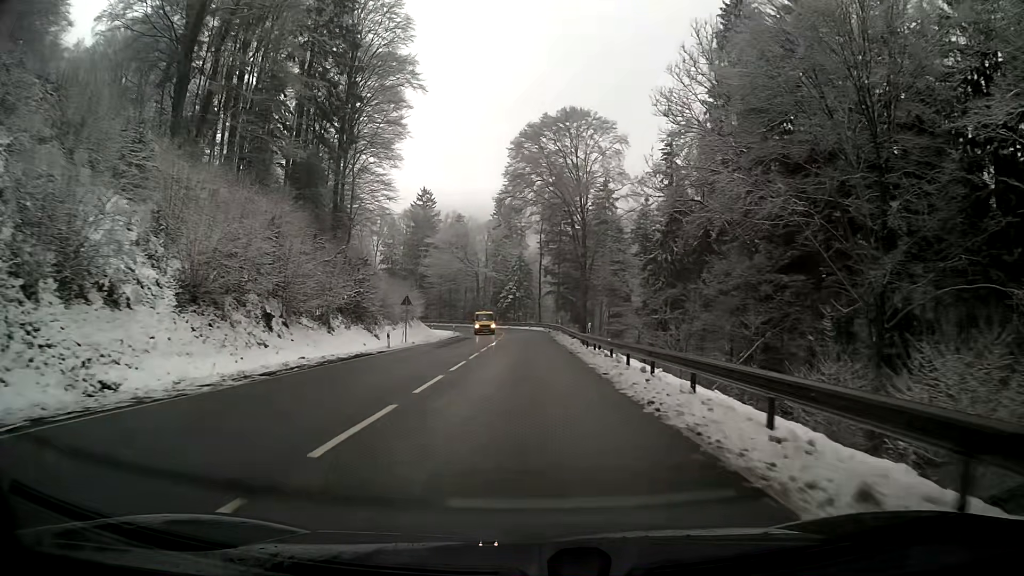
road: primary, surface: asphalt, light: Day
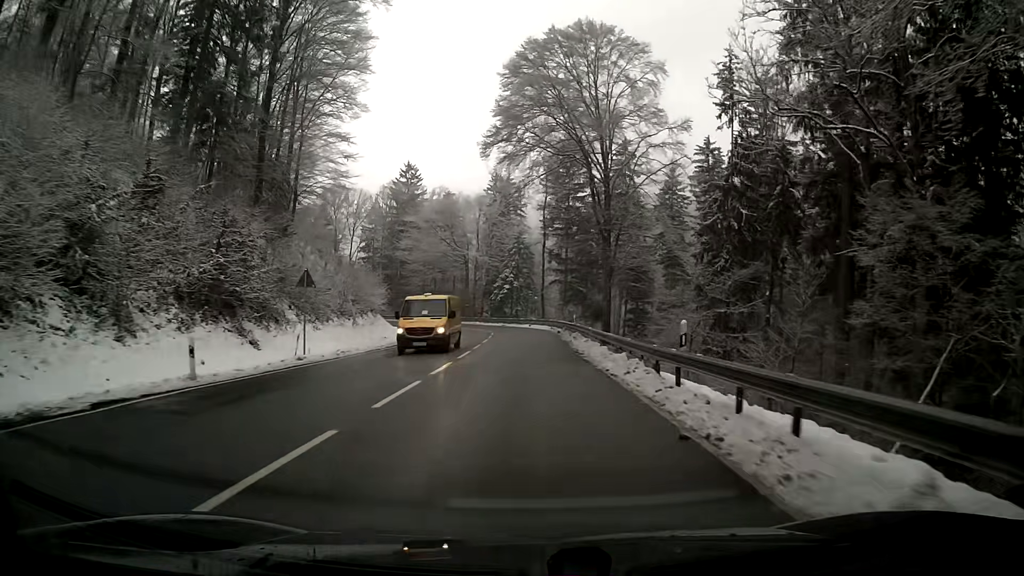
(0.0, +21.1) m; 0°
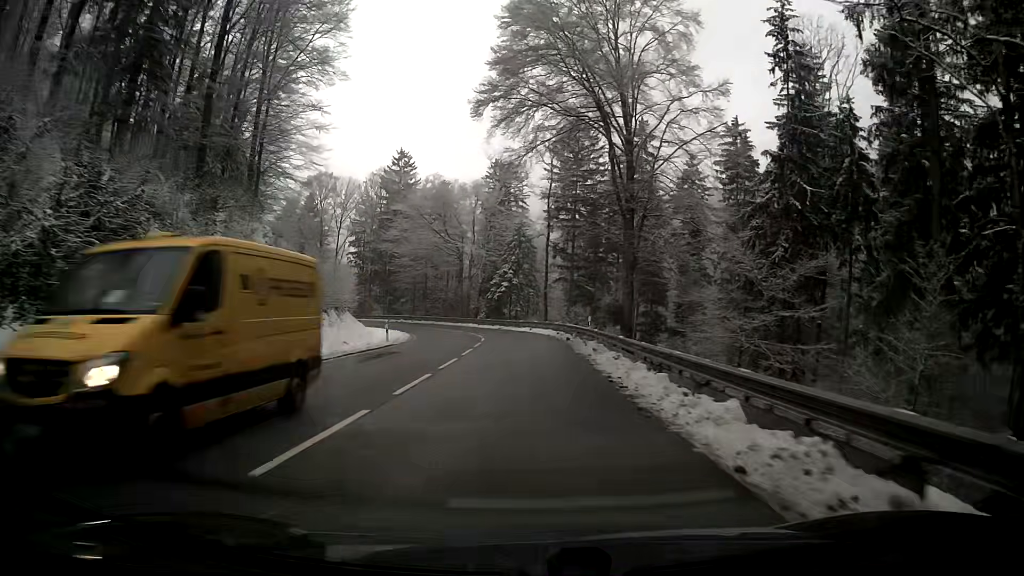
(0.0, +10.4) m; 0°
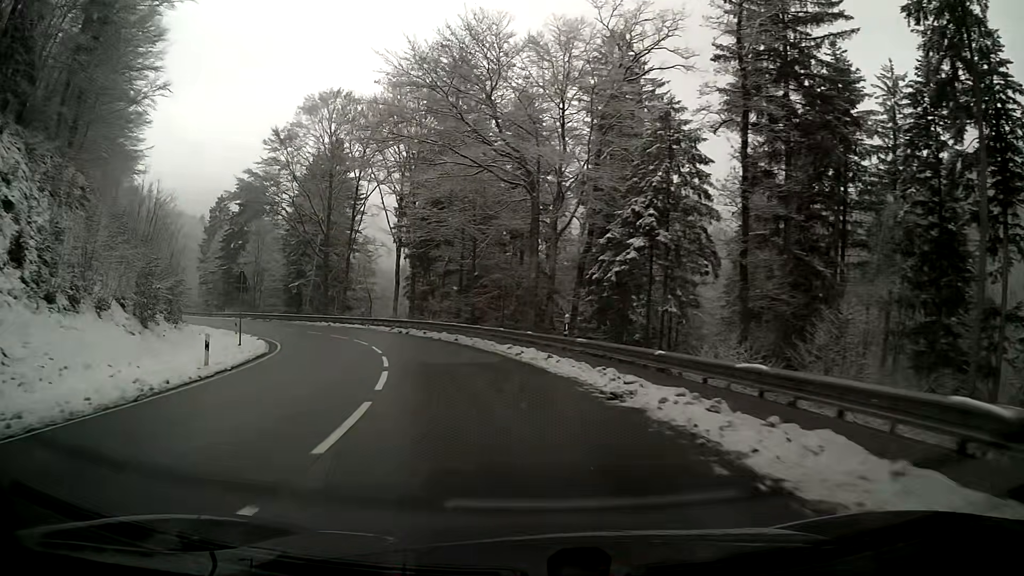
(-2.8, +47.4) m; -12°
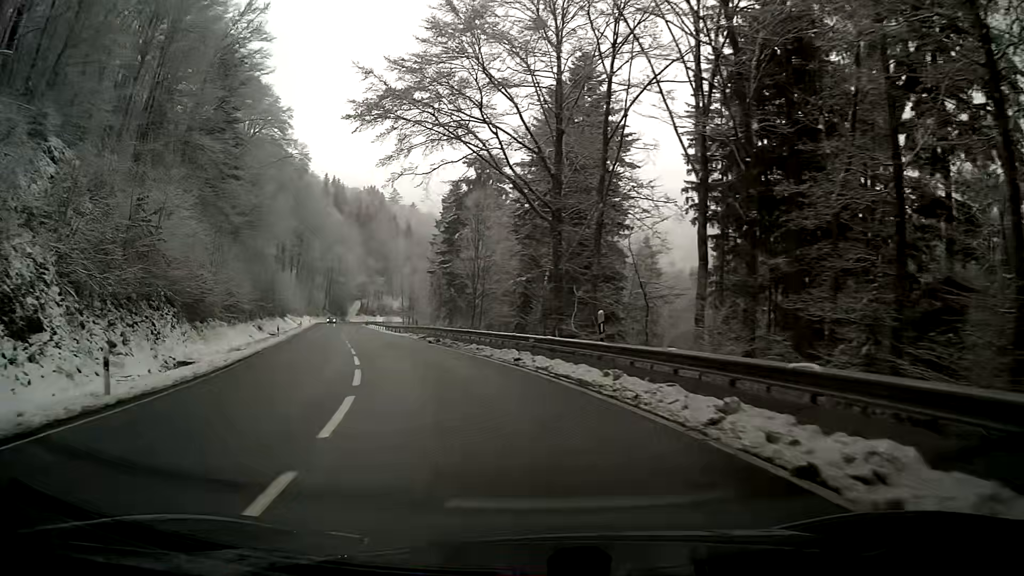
(-8.0, +35.2) m; -26°
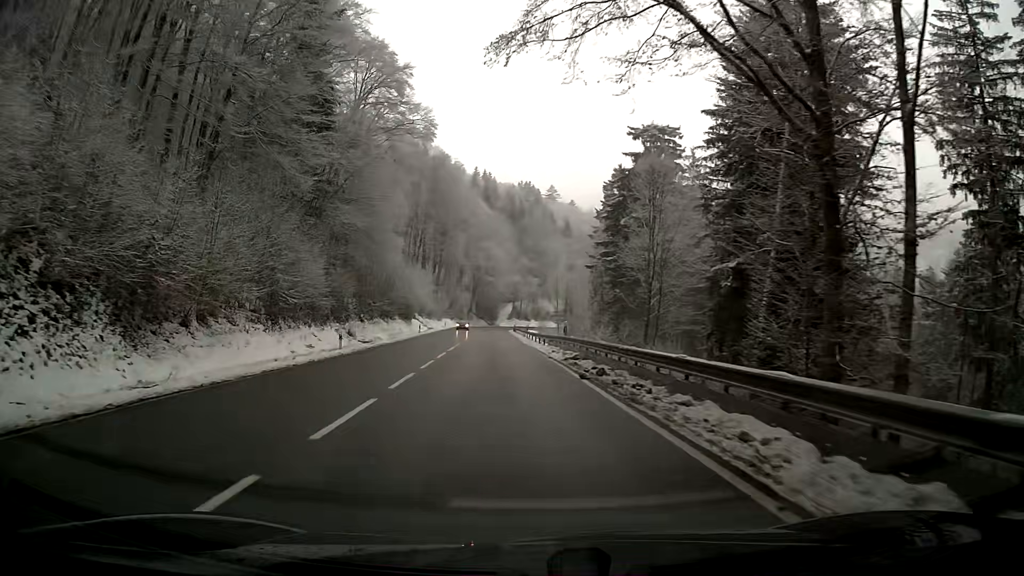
(-2.1, +18.9) m; -11°
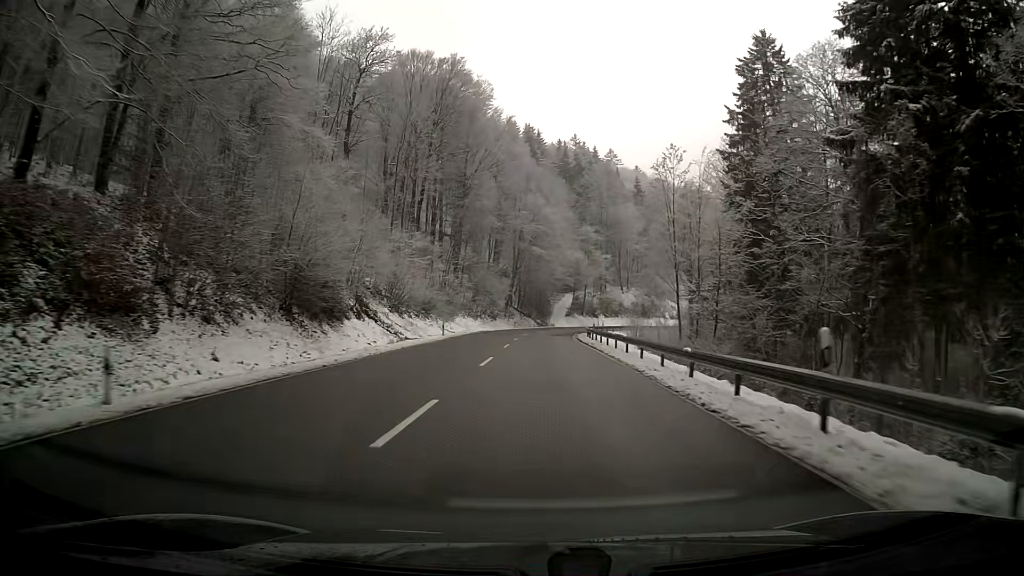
(-3.3, +55.7) m; -4°
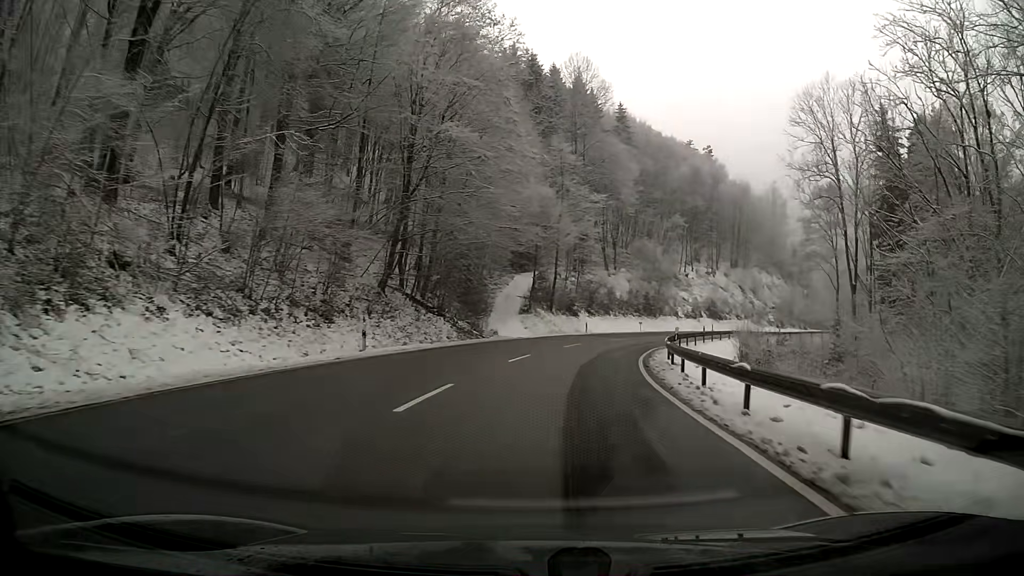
(+2.0, +57.7) m; +7°
